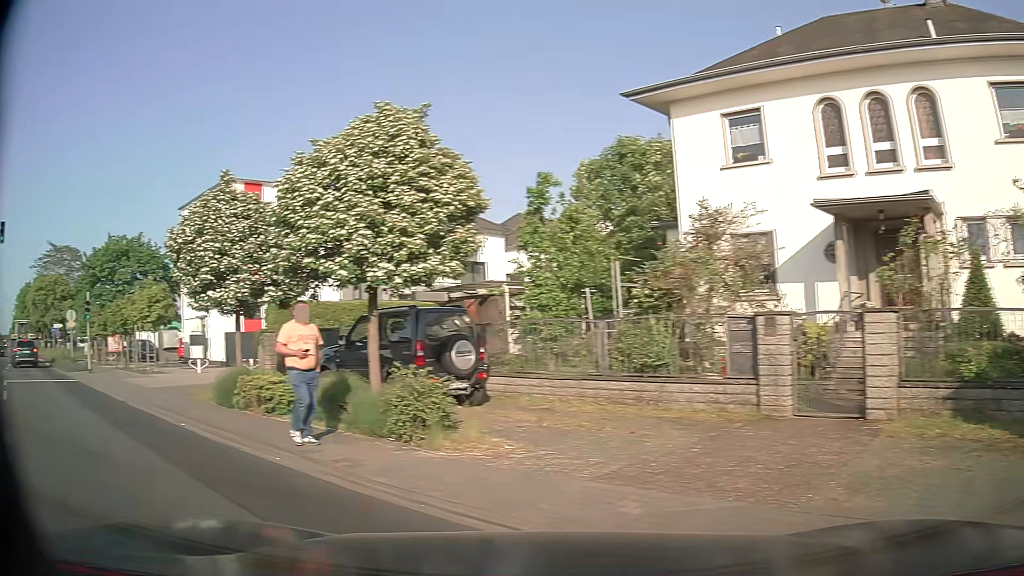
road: tertiary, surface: asphalt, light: Day
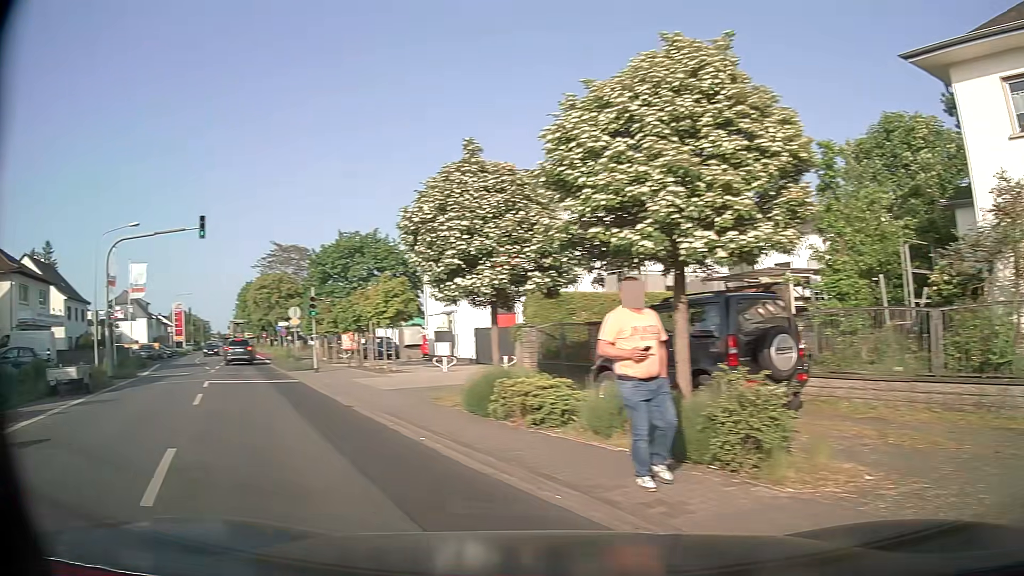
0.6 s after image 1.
(-0.4, +2.2) m; -21°
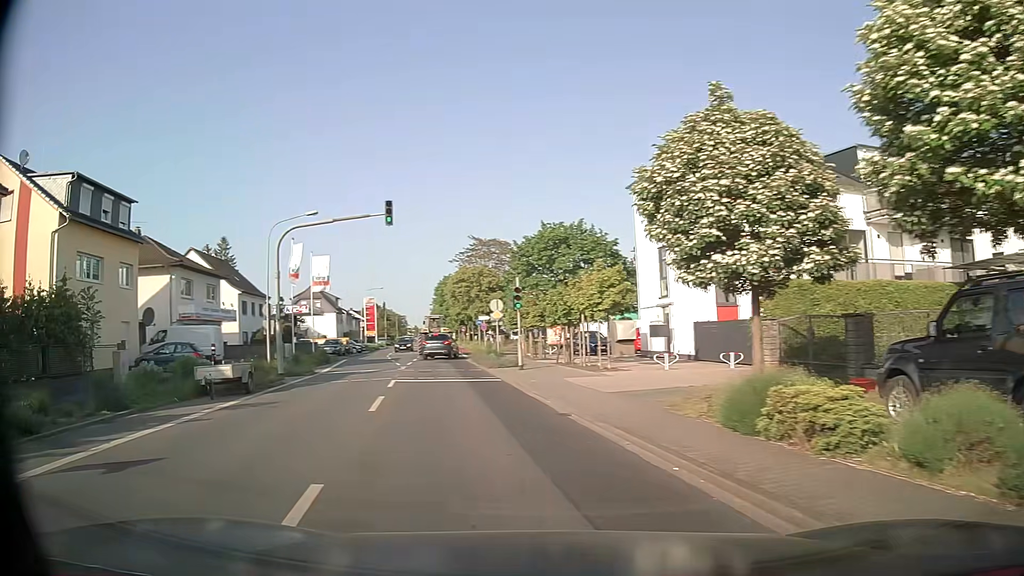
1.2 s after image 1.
(-0.4, +2.6) m; -16°
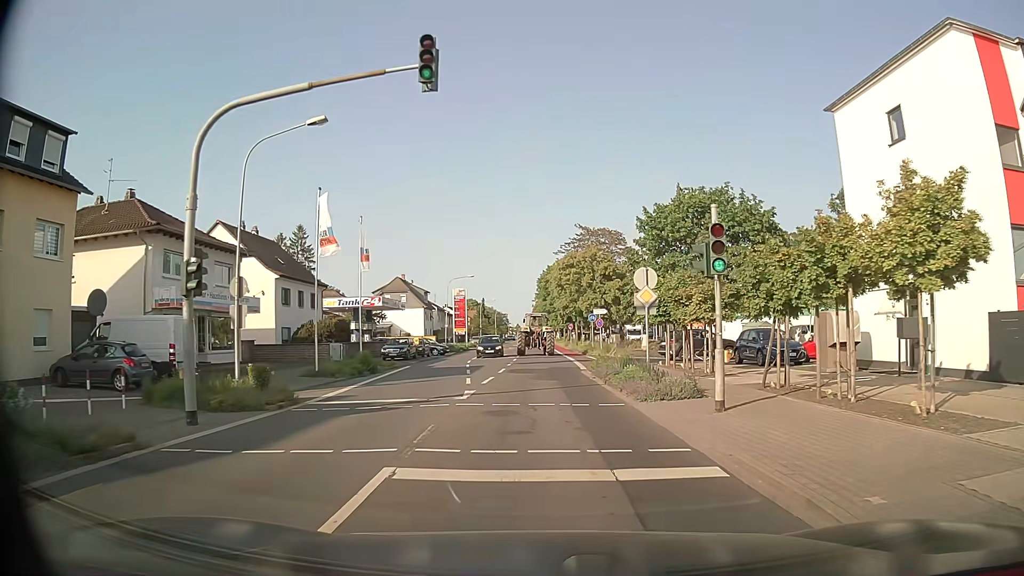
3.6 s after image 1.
(-1.9, +14.7) m; -8°
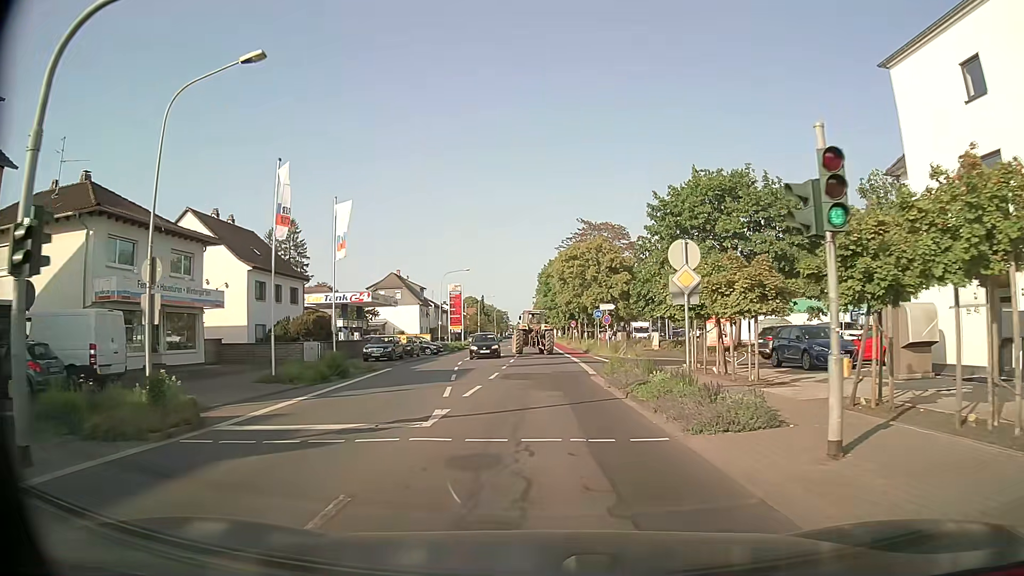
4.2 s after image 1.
(-0.1, +4.8) m; -1°
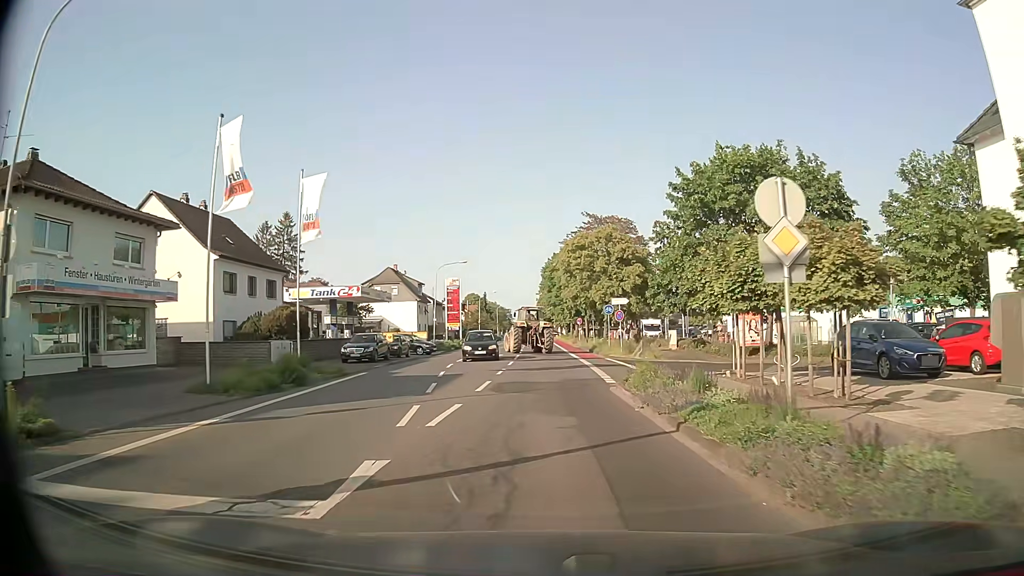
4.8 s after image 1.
(0.0, +5.2) m; 0°
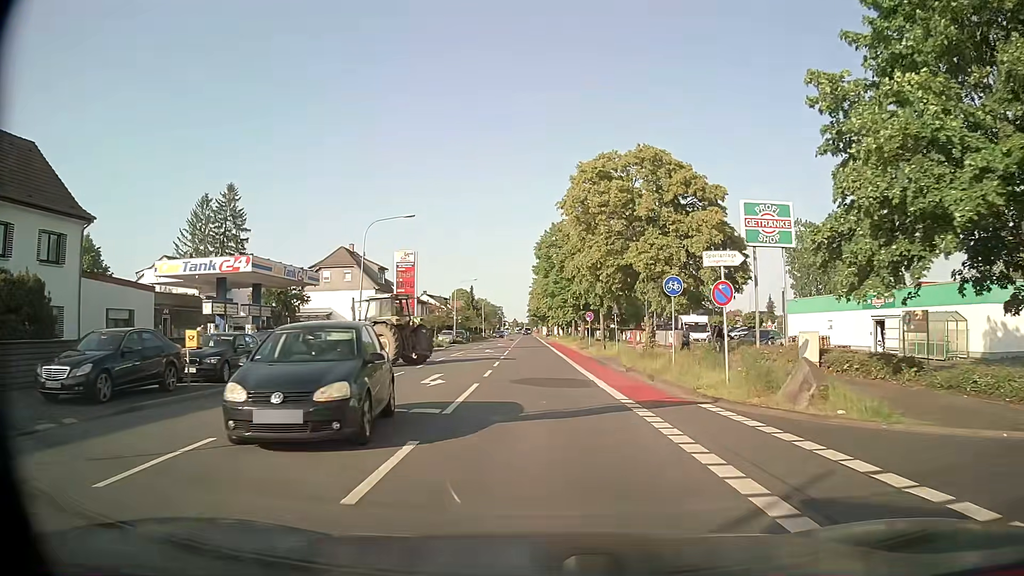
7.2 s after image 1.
(-0.1, +22.8) m; +1°
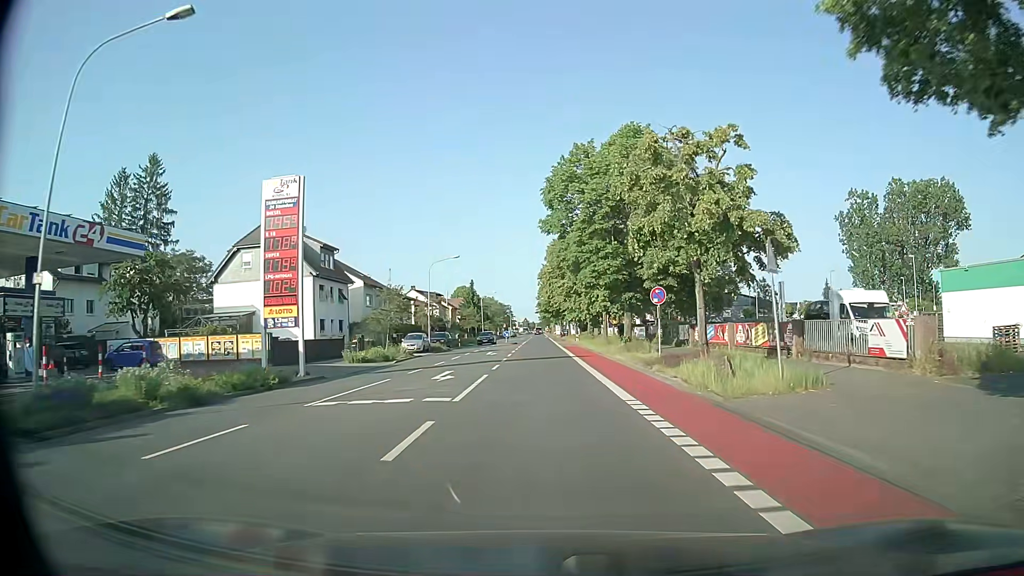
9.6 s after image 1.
(-0.5, +25.4) m; -1°
(0, +10) (0, +20) (0, +30) (0, +40) (-1, +50) (-1, +60) (-1, +70) (-1, +80) (-1, +90) (-1, +100) m
